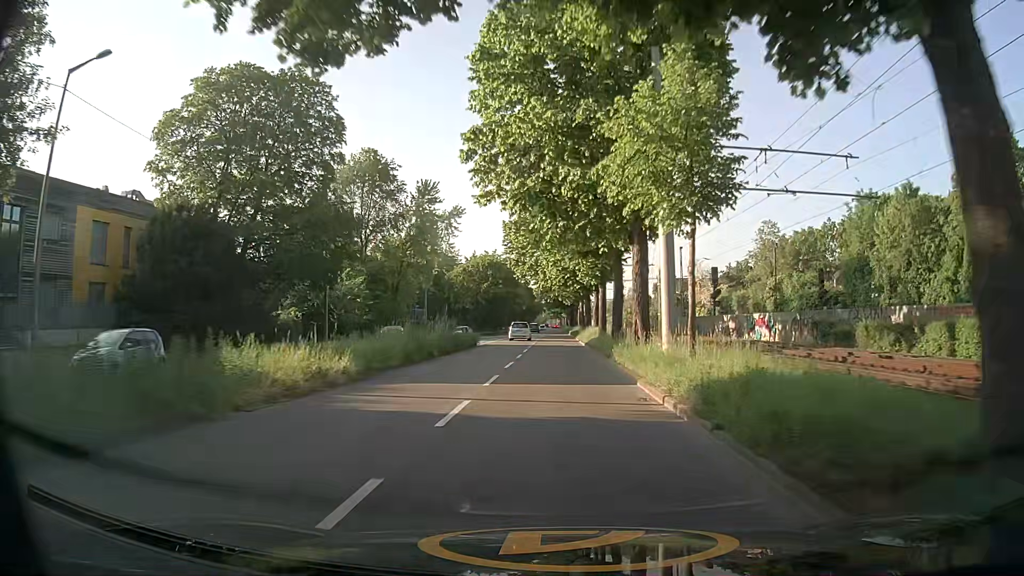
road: secondary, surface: asphalt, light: Day
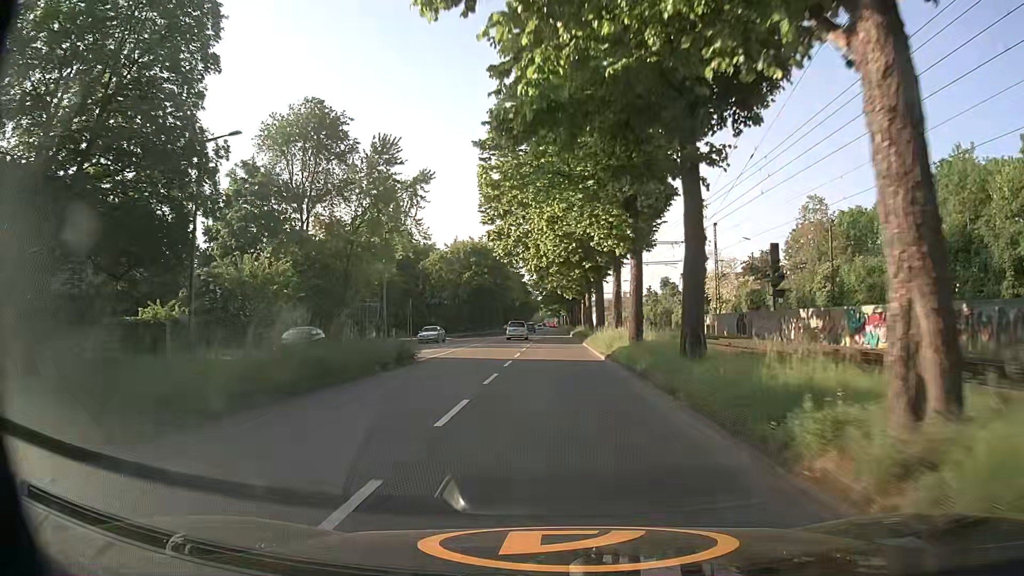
(+0.1, +18.1) m; 0°
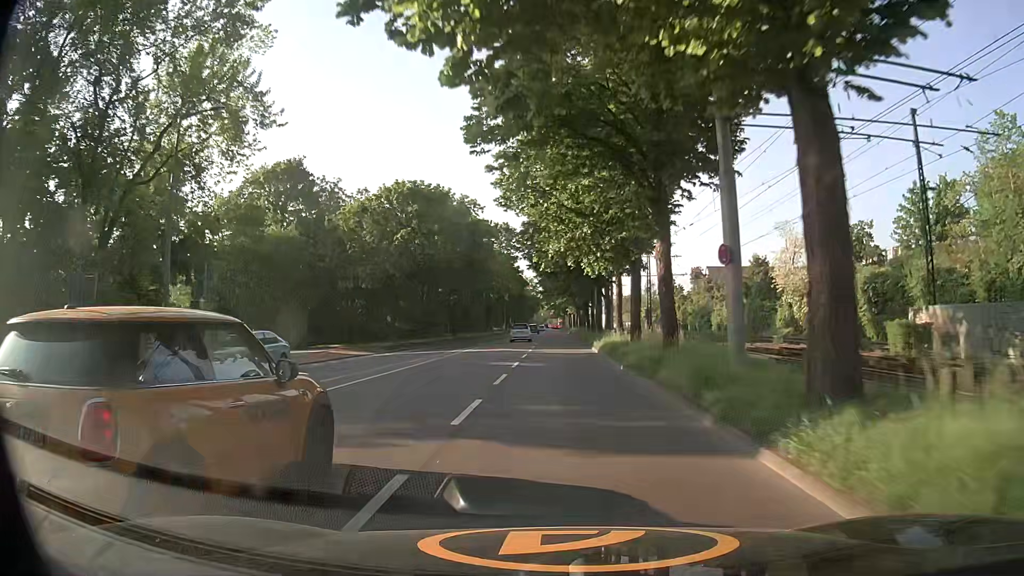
(-0.1, +35.7) m; 0°
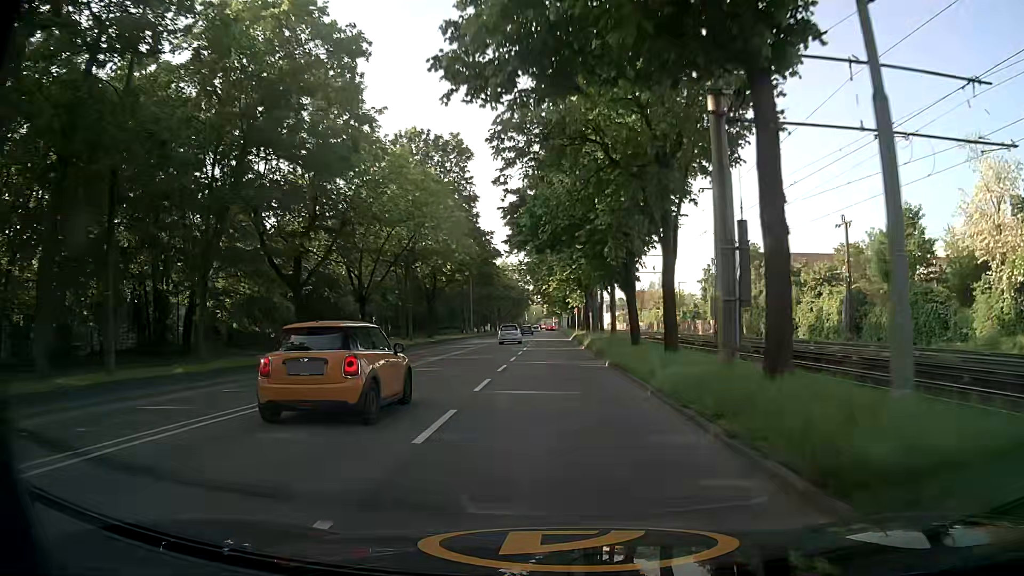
(+0.5, +44.2) m; 0°
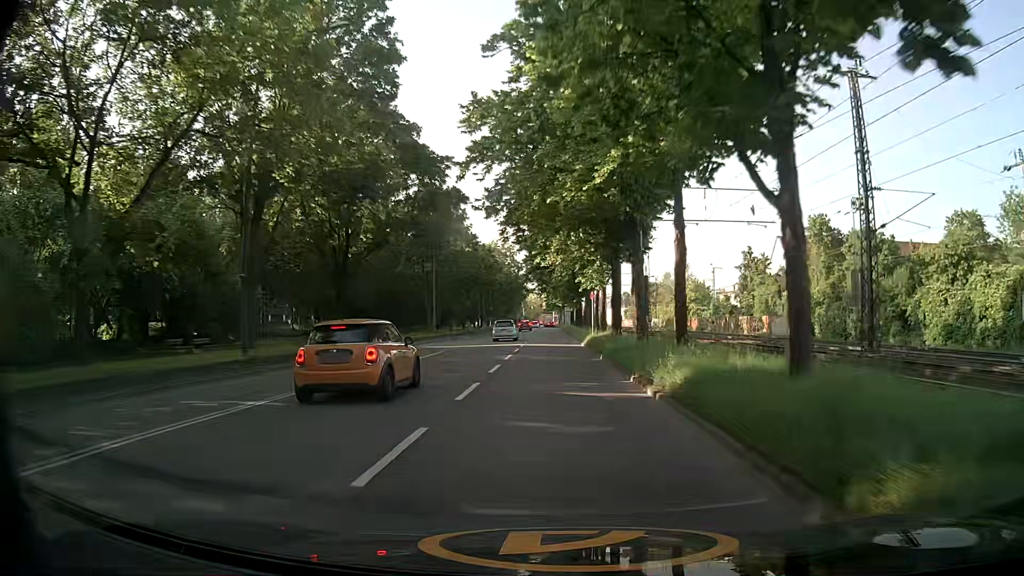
(+0.1, +26.7) m; 0°
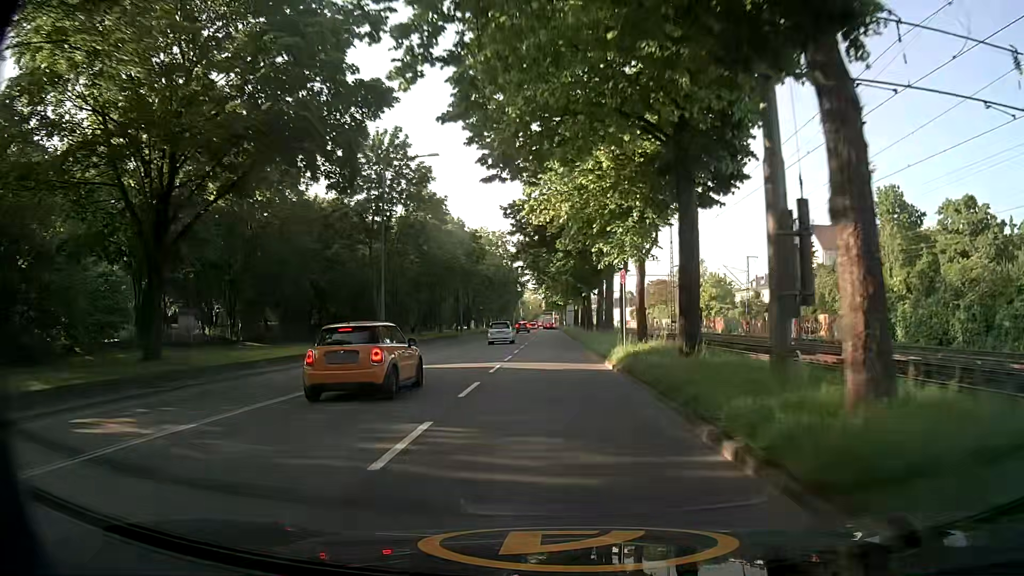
(0.0, +17.5) m; 0°
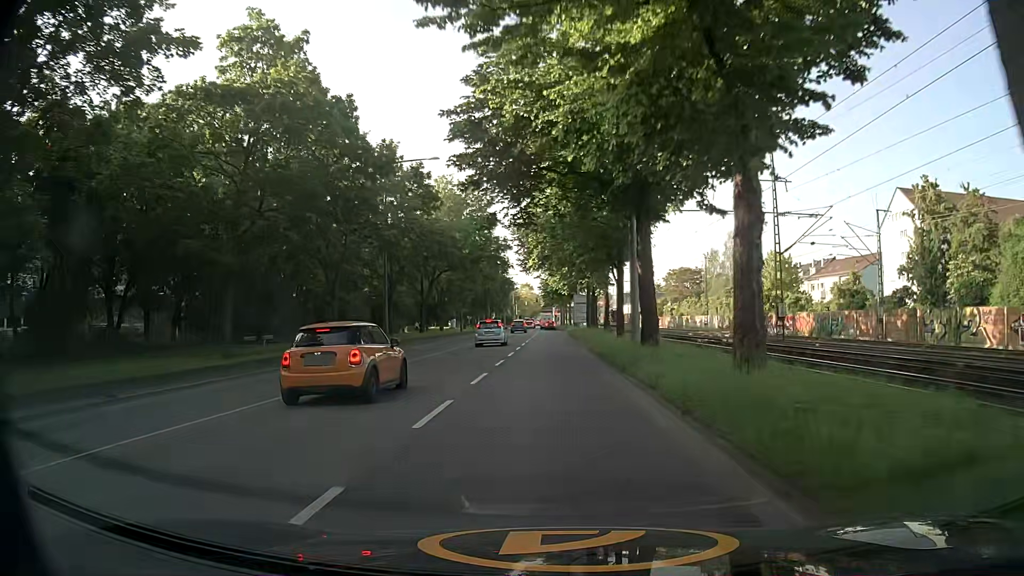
(+0.1, +34.0) m; 0°
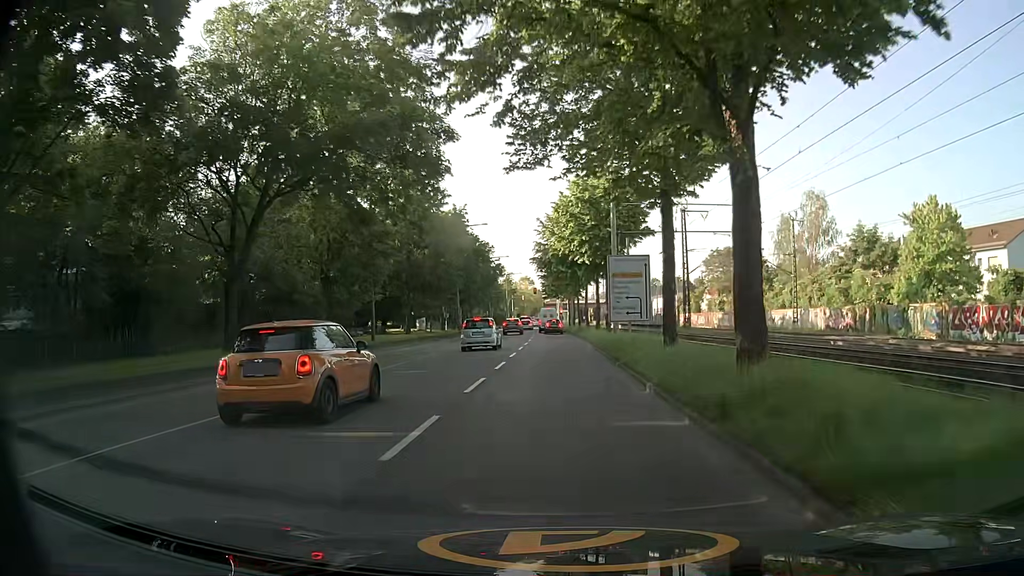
(-0.1, +37.9) m; -1°
(0, +10) (0, +20) (0, +30) (0, +40) (0, +50) (0, +60) (0, +70) (0, +80) (0, +90) (-1, +100) m
